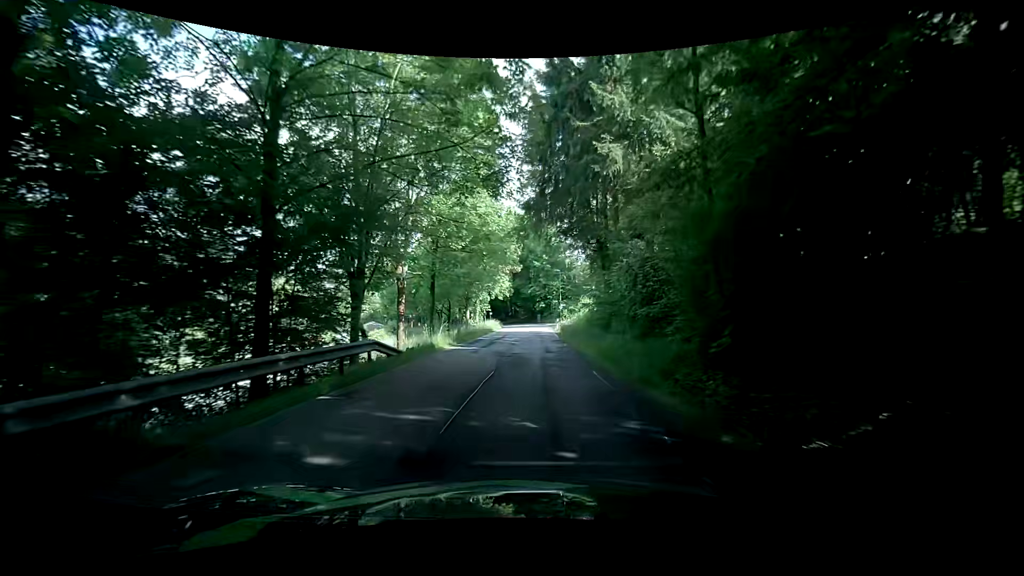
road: tertiary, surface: asphalt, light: Day
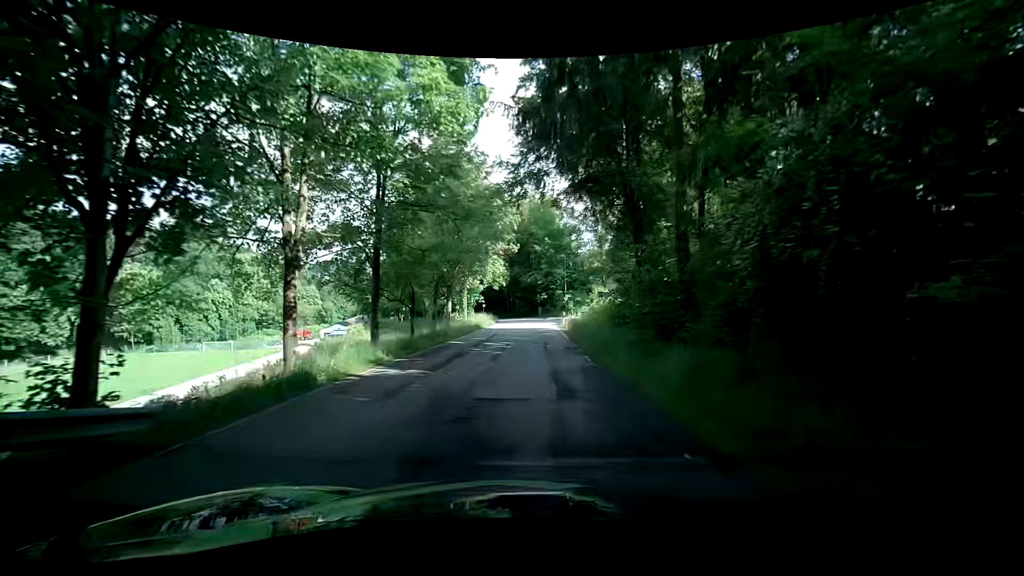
(-0.3, +10.5) m; -1°
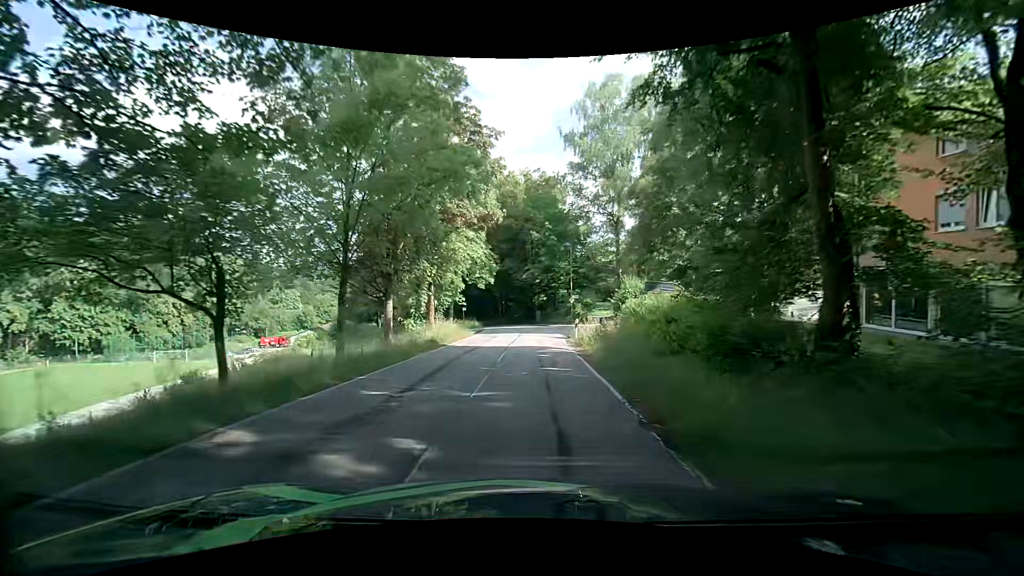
(0.0, +14.8) m; -1°
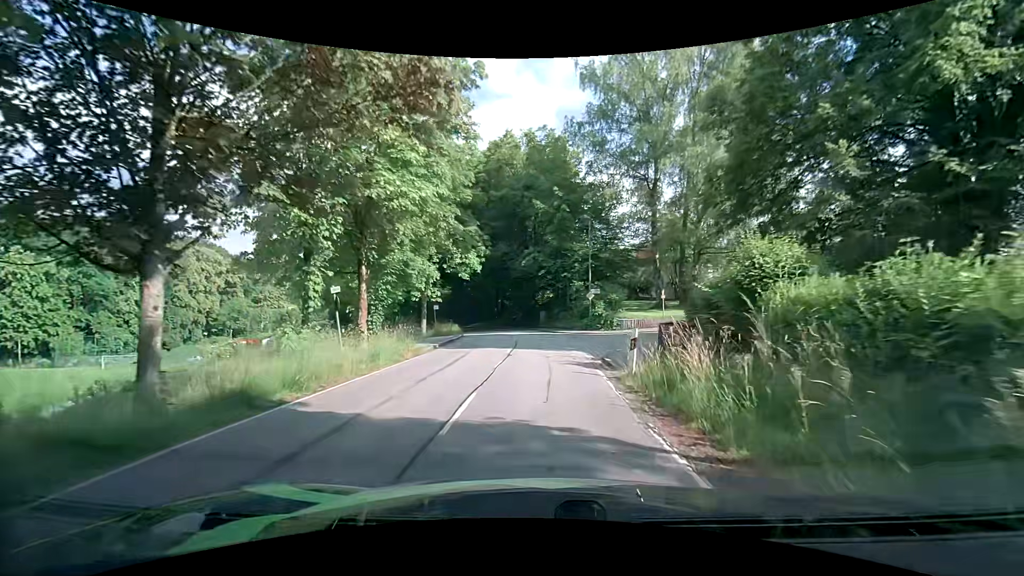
(+0.3, +14.4) m; +1°
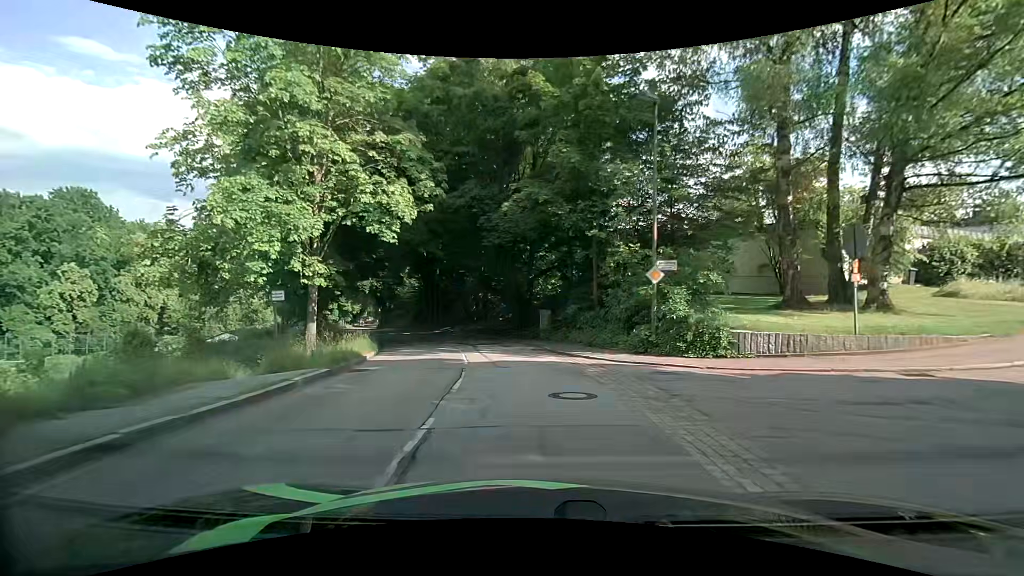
(+0.1, +19.5) m; 0°
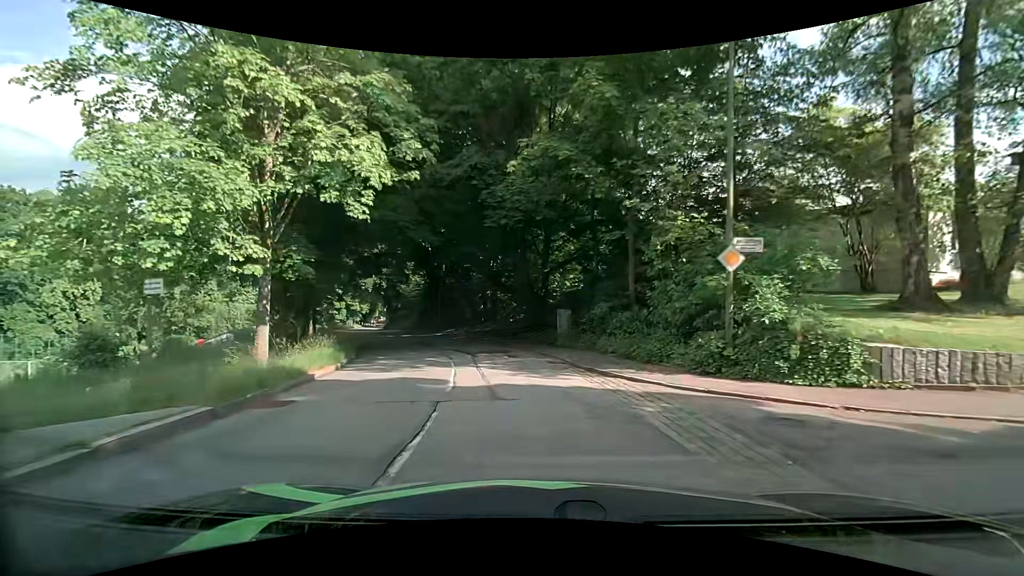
(-0.1, +4.7) m; -3°
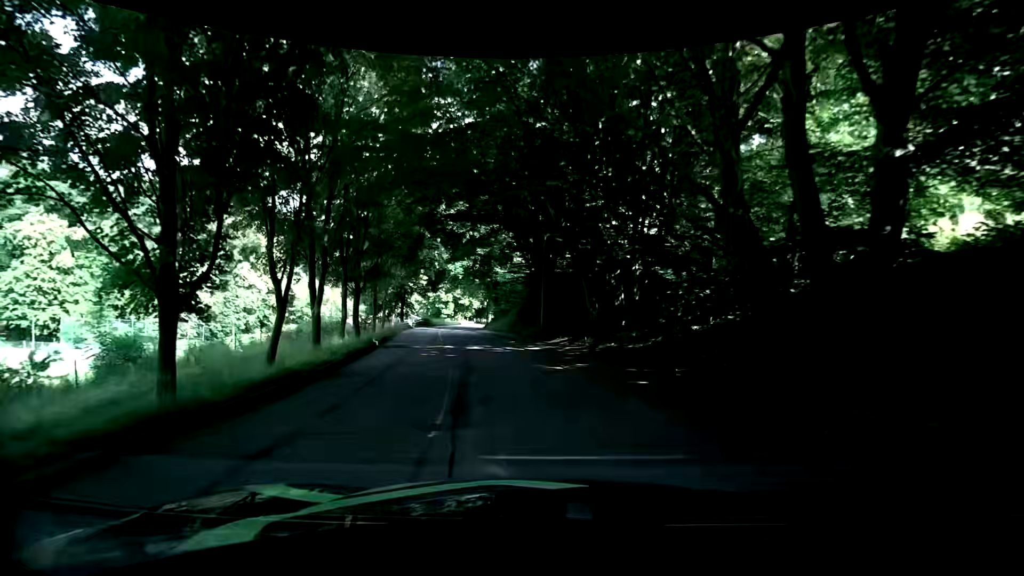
(-1.6, +18.1) m; -14°
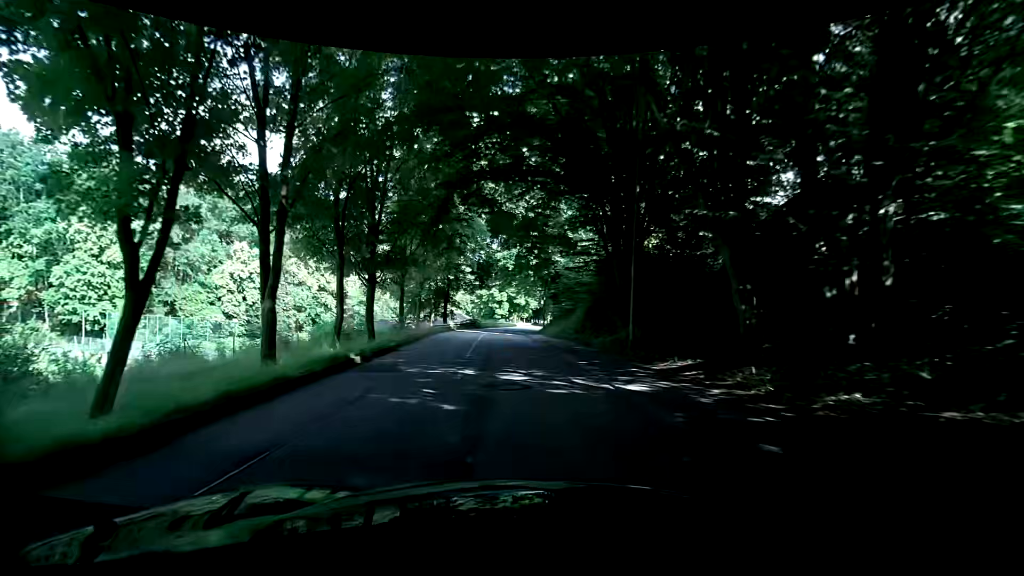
(-0.3, +9.5) m; -5°
(0, +10) (-1, +20) (-2, +30) (-3, +40) (-3, +50) (-2, +60) (-2, +70) (0, +80) (+1, +90) (+2, +100) m
